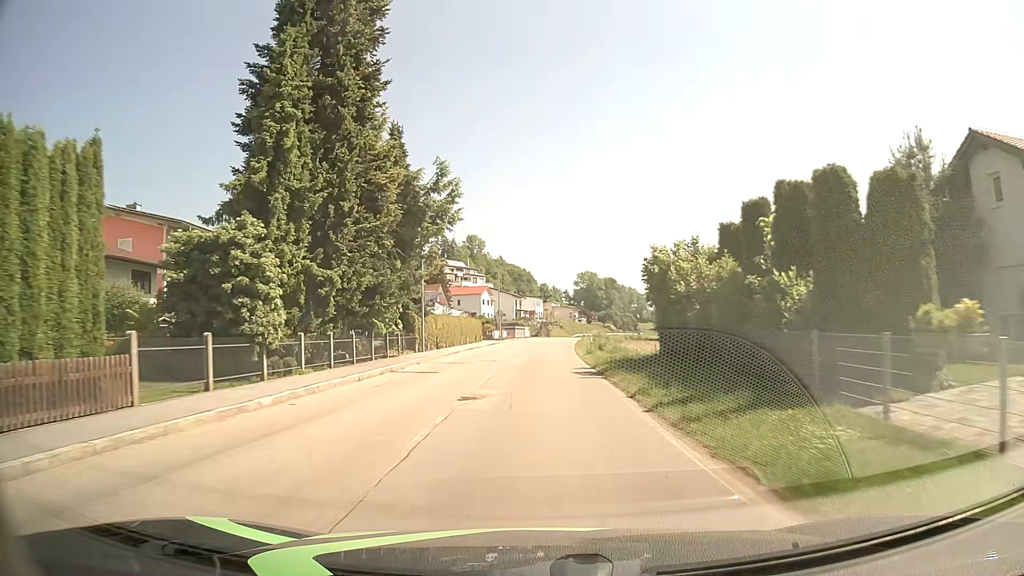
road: secondary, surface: asphalt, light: Day
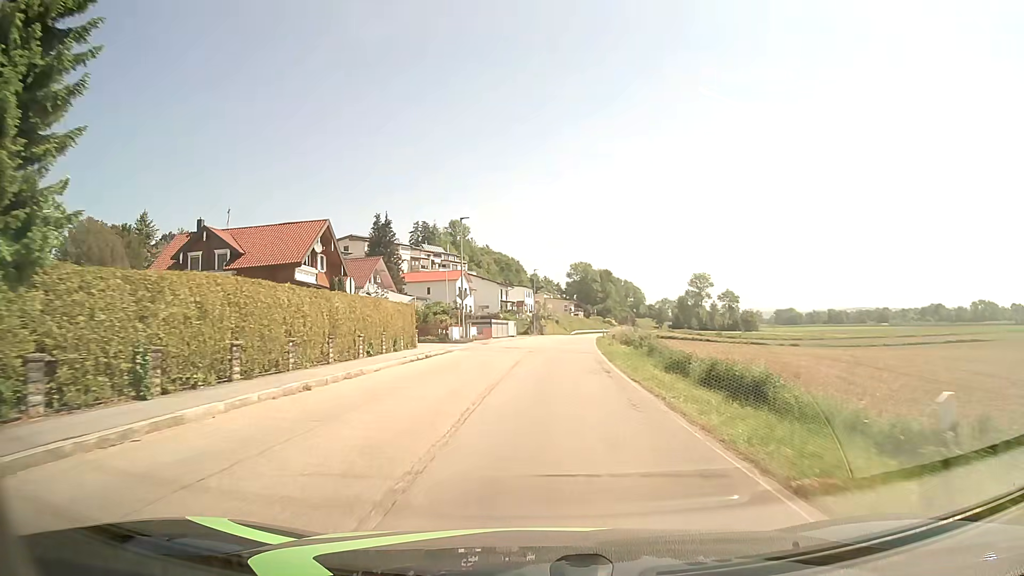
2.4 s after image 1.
(+0.2, +30.7) m; +1°
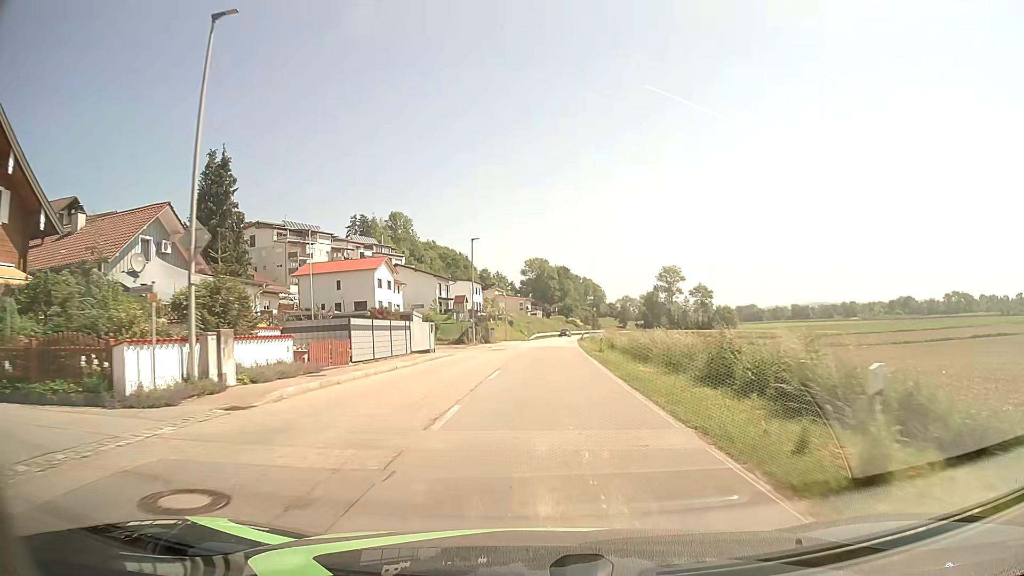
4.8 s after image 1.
(+0.9, +31.0) m; +3°
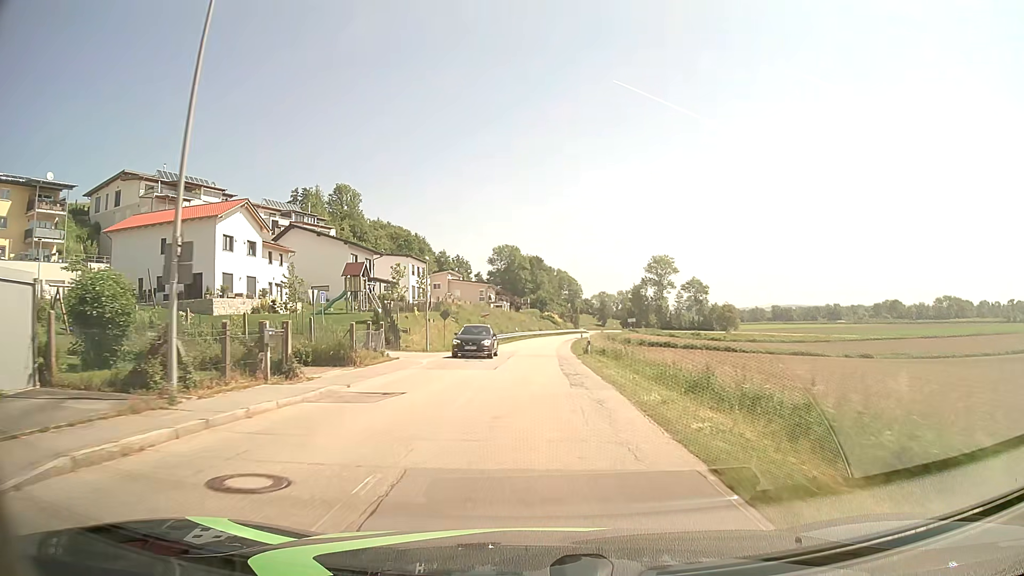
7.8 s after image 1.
(+1.0, +39.5) m; +3°
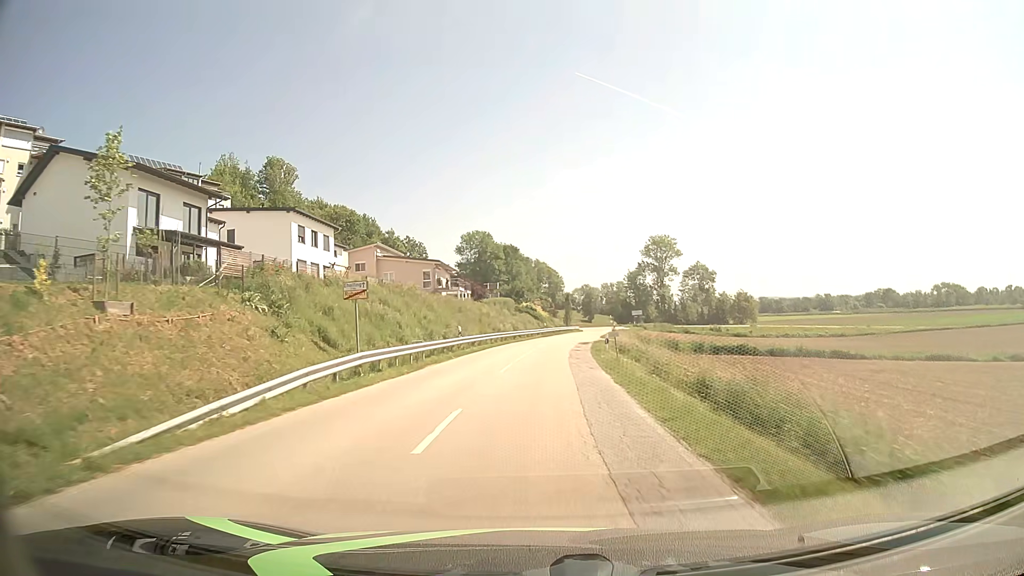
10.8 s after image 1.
(+0.5, +40.5) m; +2°
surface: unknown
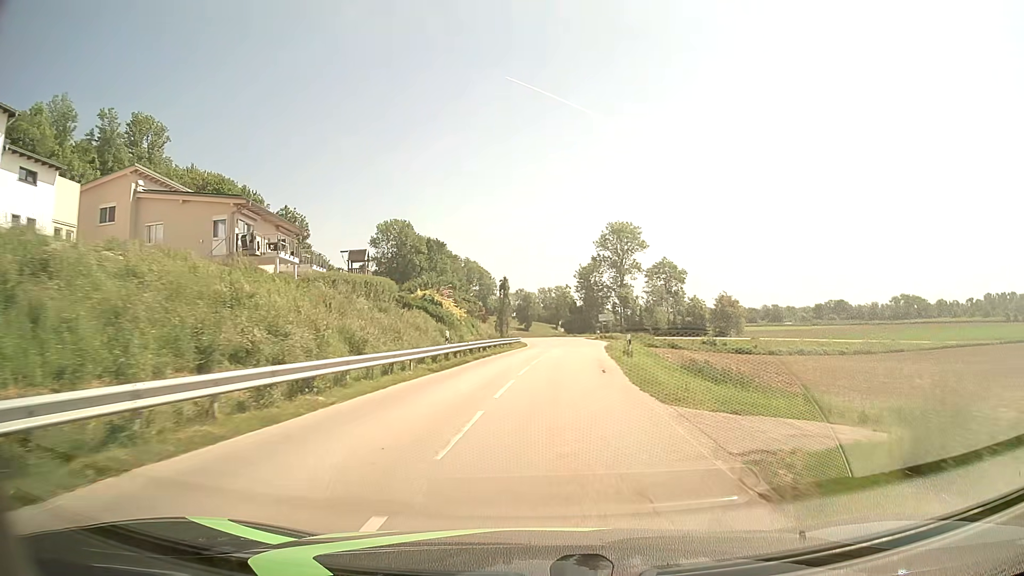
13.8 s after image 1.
(+1.7, +42.5) m; +5°
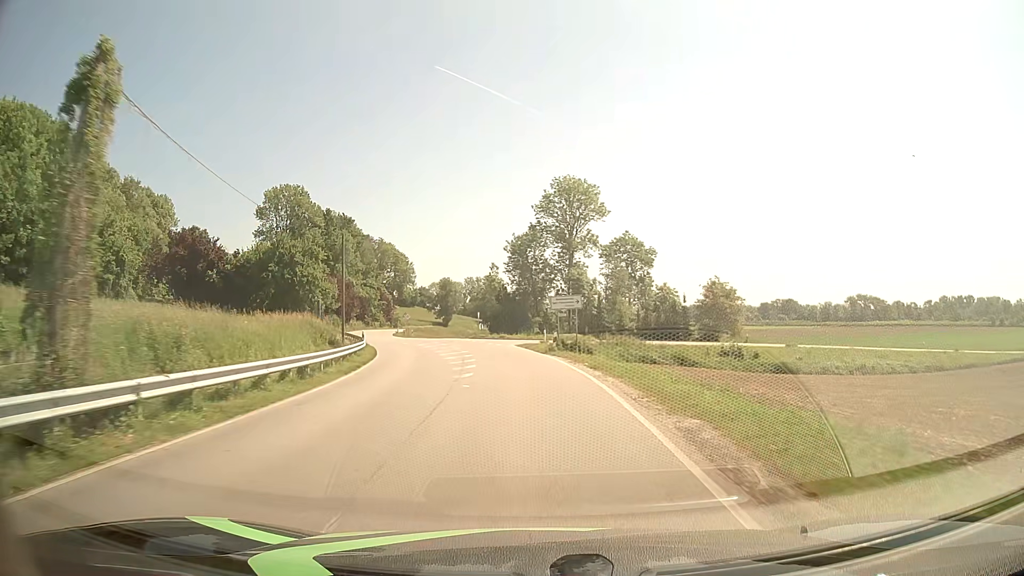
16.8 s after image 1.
(+3.3, +44.5) m; +6°
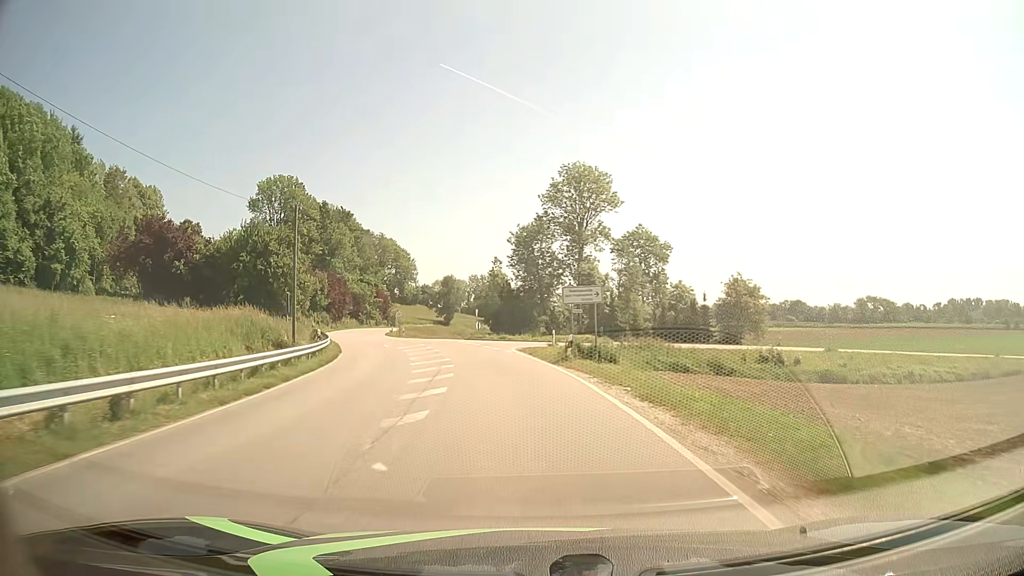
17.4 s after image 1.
(0.0, +9.2) m; 0°
(0, +10) (-1, +20) (-2, +30) (-4, +40) (-7, +49) (-10, +59) (-14, +68) (-17, +77) (-20, +87) (-23, +97) m
